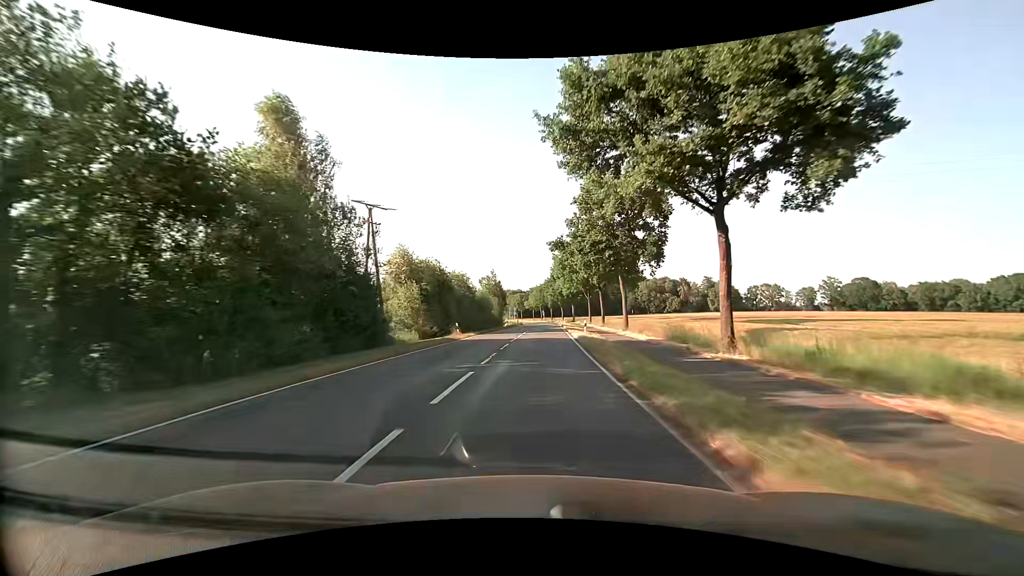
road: secondary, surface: asphalt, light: Day
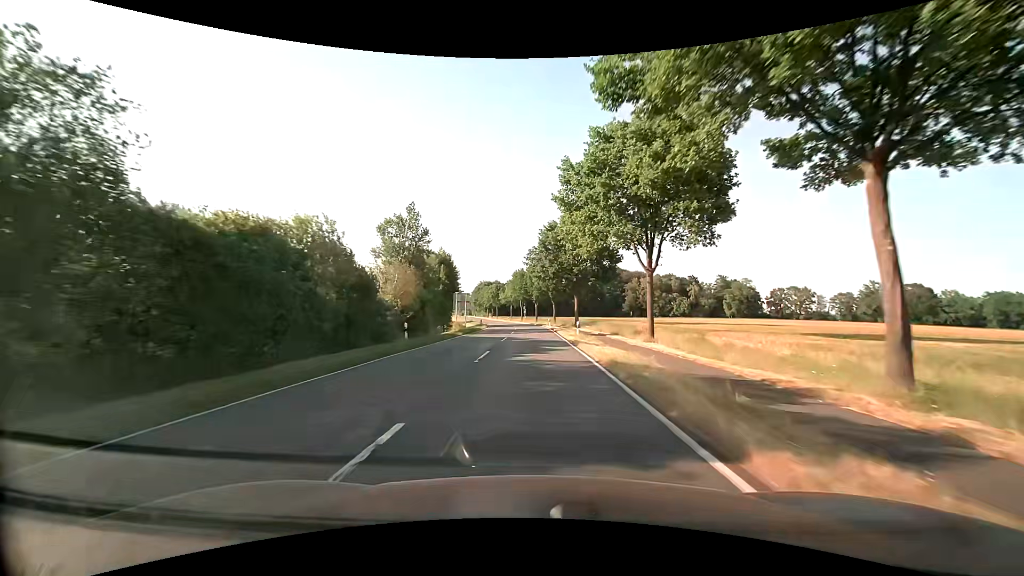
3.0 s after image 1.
(+1.2, +54.0) m; +2°
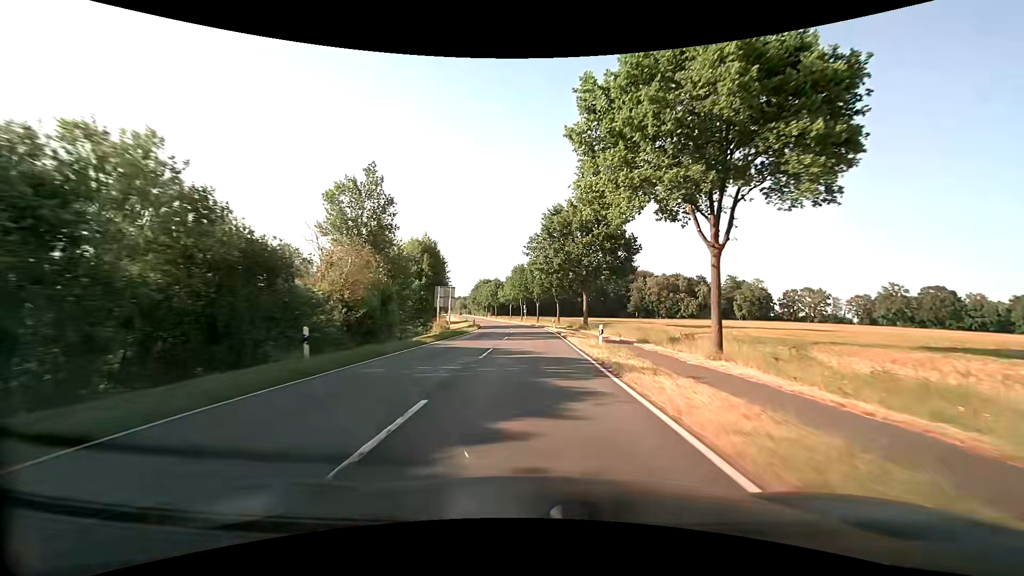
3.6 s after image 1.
(0.0, +10.8) m; 0°
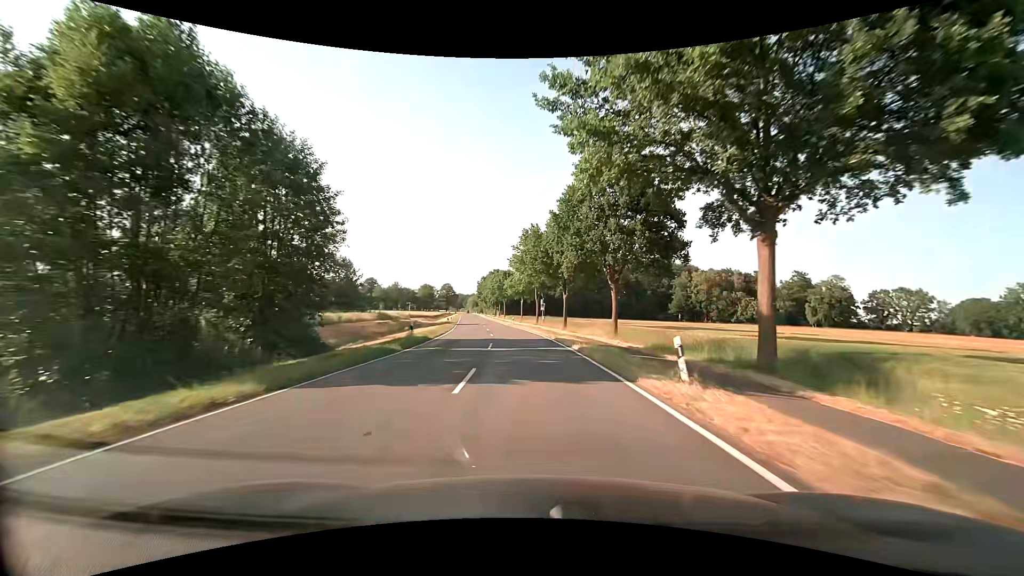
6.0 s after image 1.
(-0.3, +43.3) m; -2°
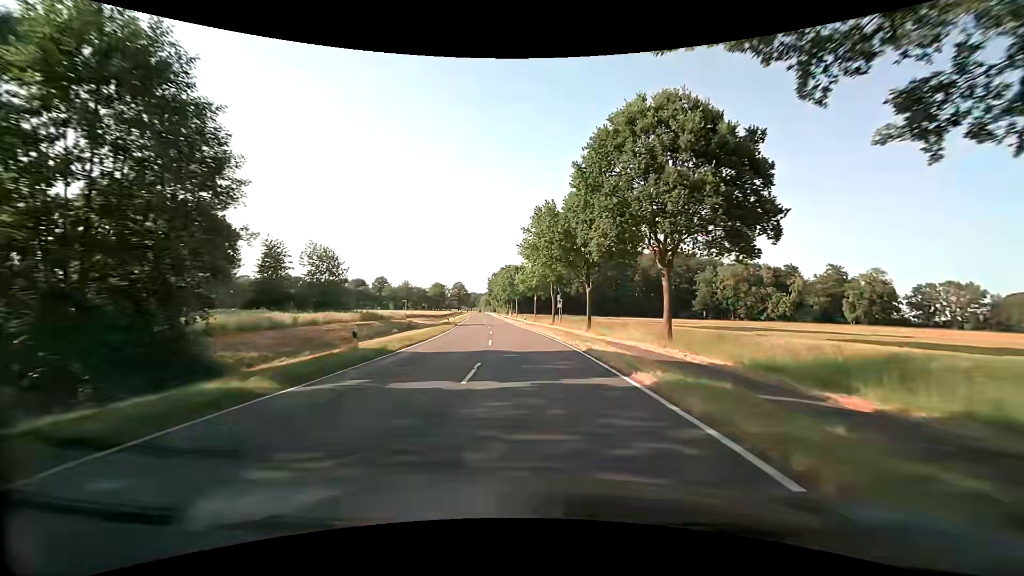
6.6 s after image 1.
(-0.1, +10.7) m; -1°
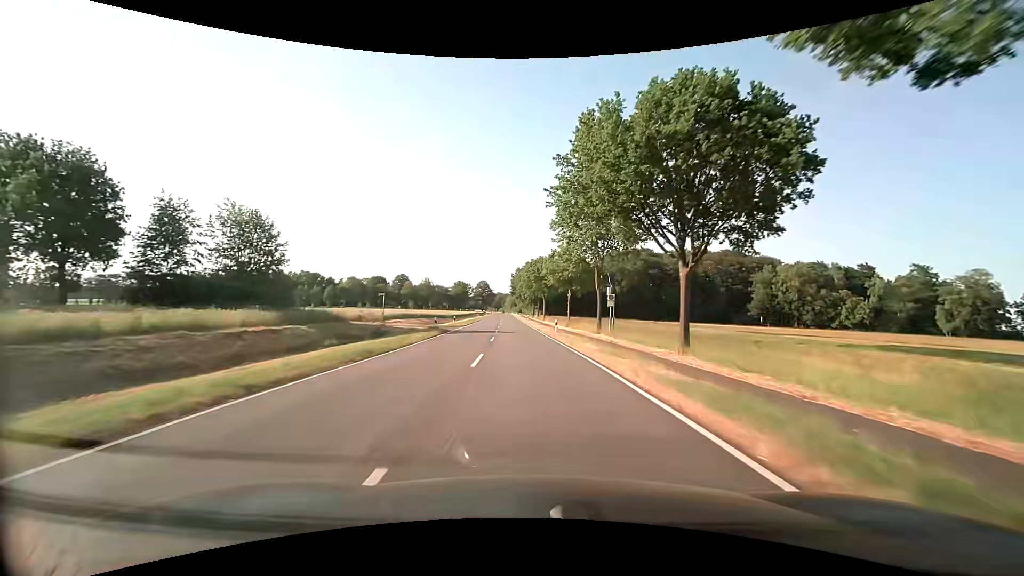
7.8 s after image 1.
(-0.7, +21.6) m; -3°
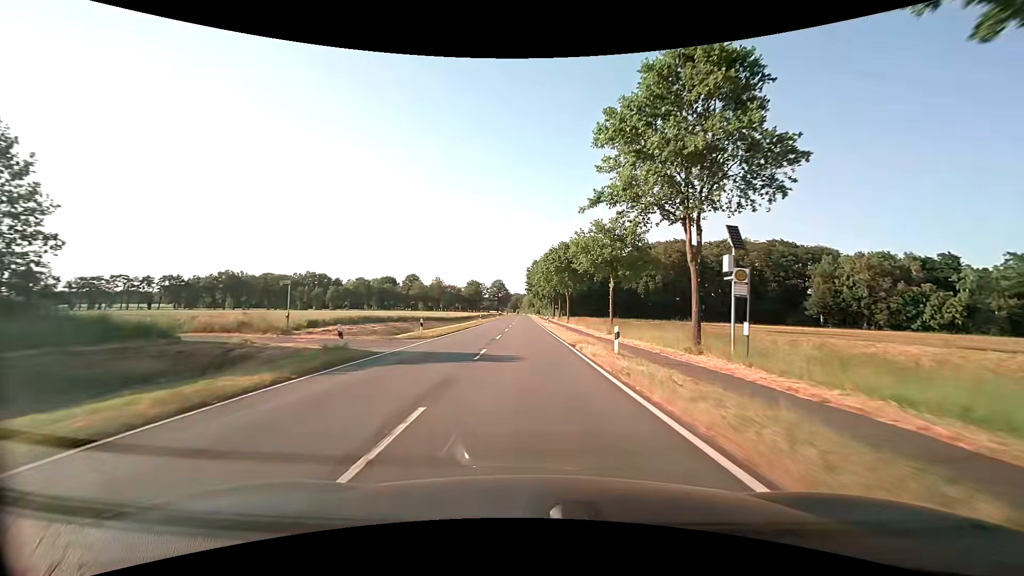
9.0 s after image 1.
(-0.5, +21.6) m; -2°
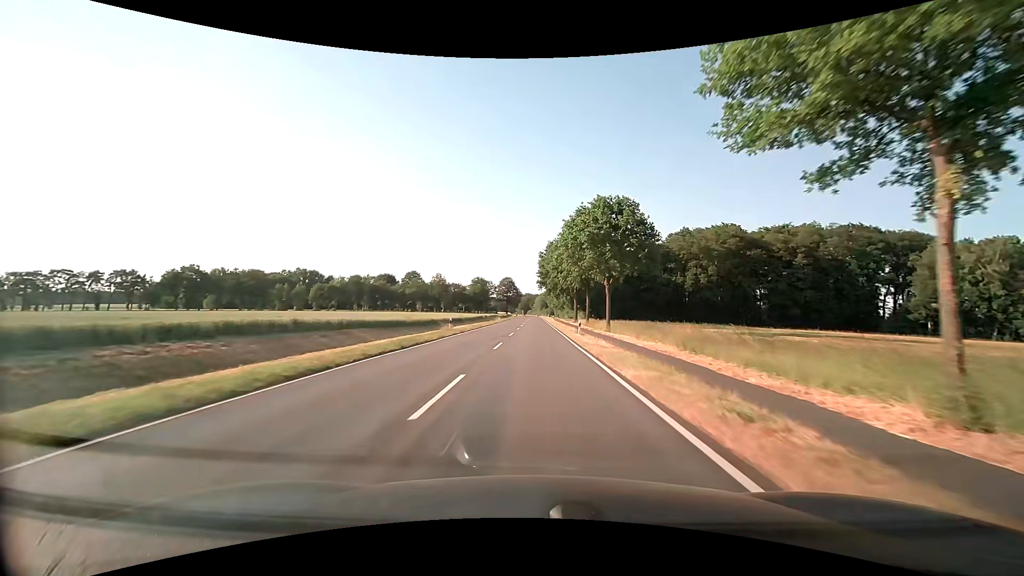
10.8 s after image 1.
(-0.4, +32.3) m; -1°
(0, +10) (0, +20) (0, +30) (0, +40) (0, +50) (0, +60) (0, +70) (0, +80) (0, +90) (0, +100) m
